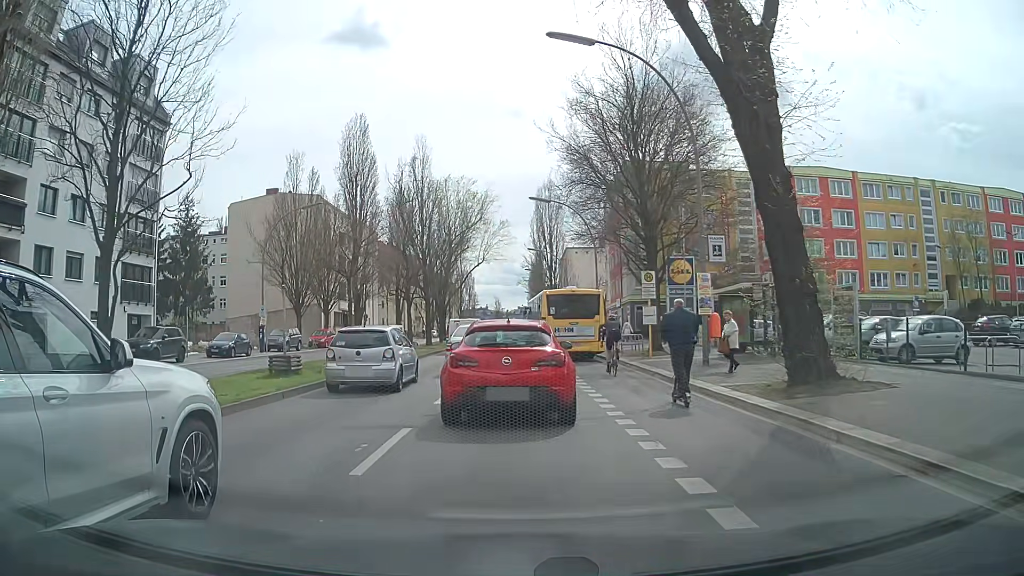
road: secondary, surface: asphalt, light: Day
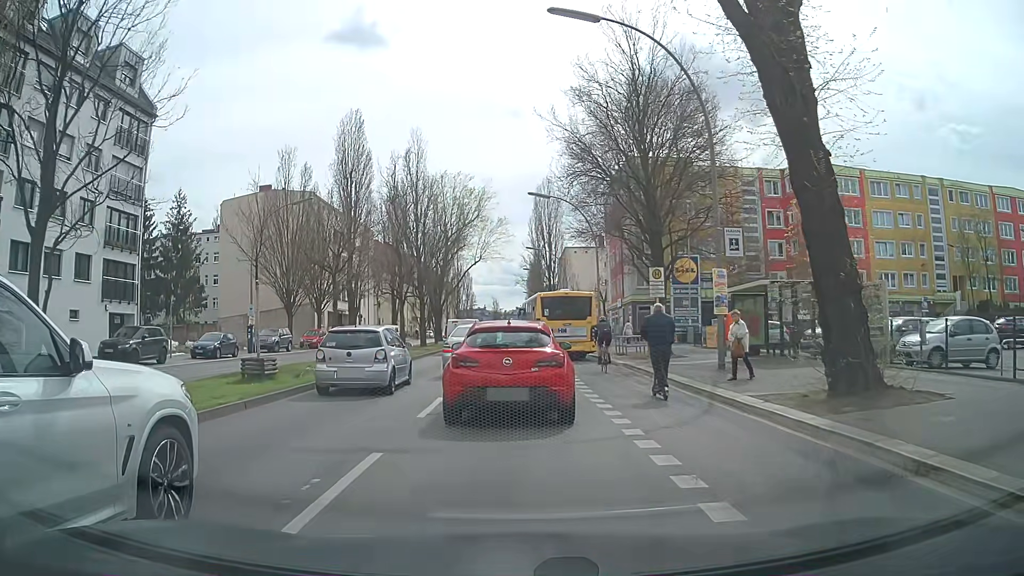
(0.0, +1.9) m; +2°
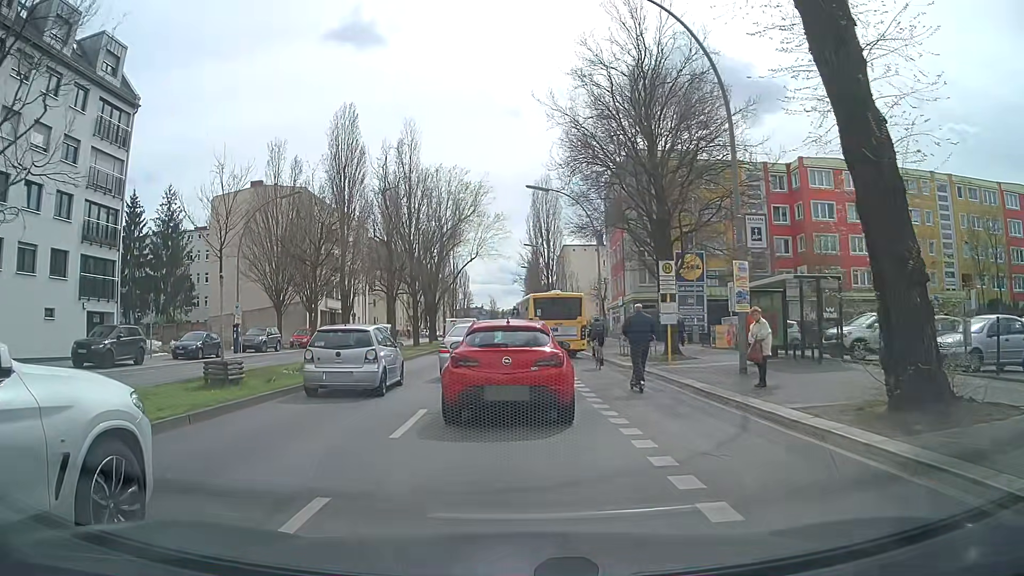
(0.0, +2.1) m; -1°
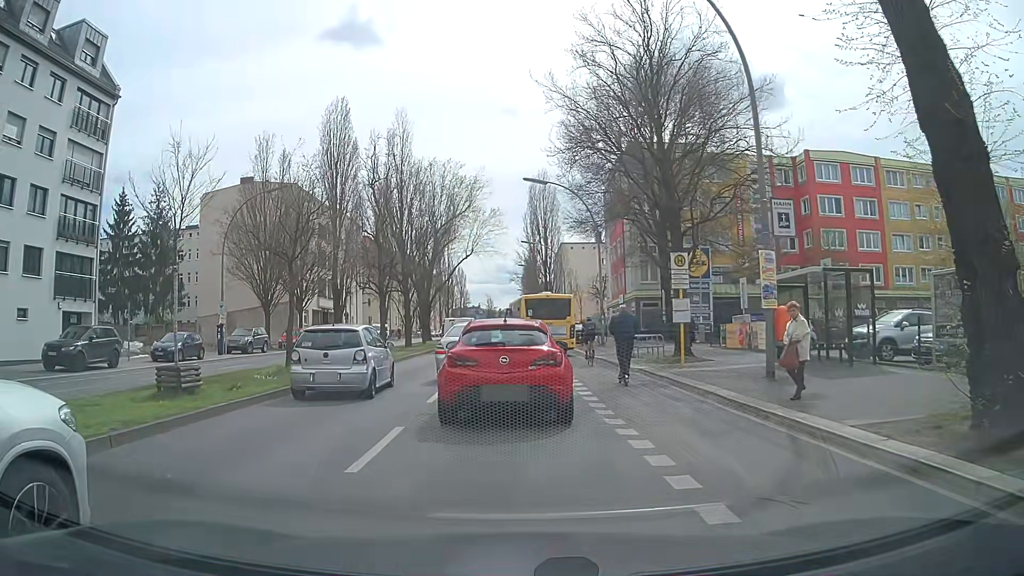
(0.0, +2.0) m; 0°
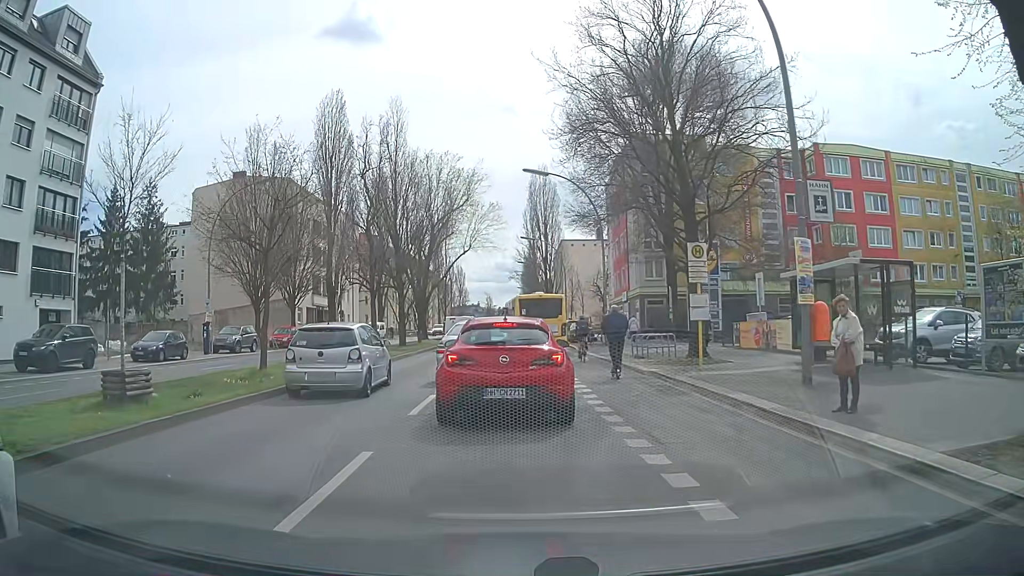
(0.0, +2.0) m; 0°
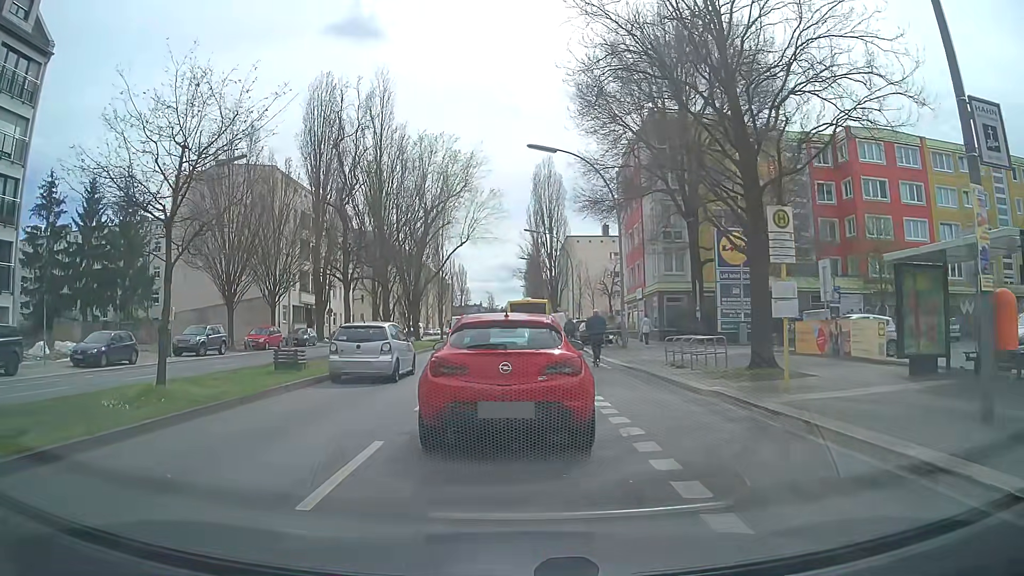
(0.0, +5.4) m; +2°
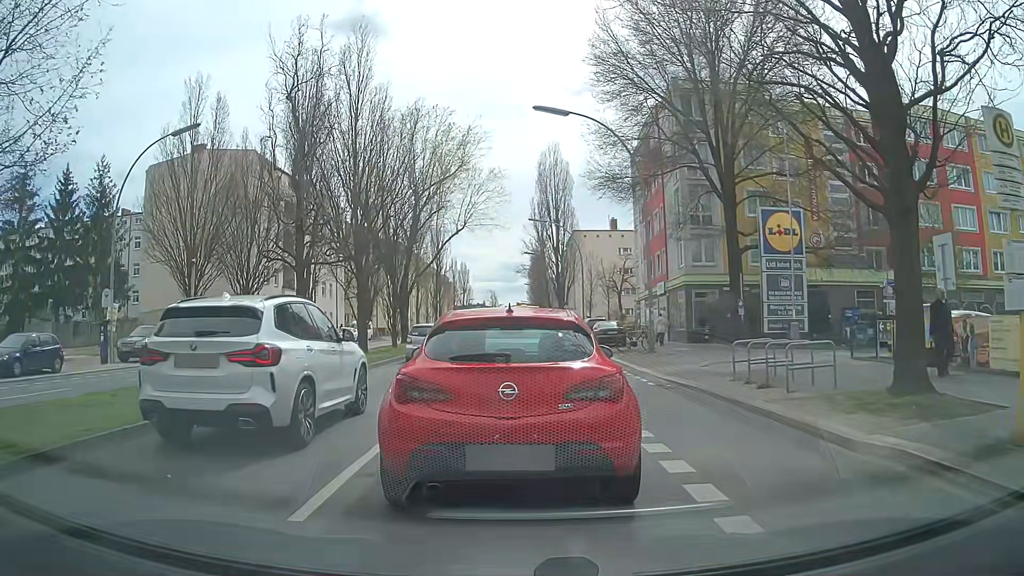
(-0.2, +6.0) m; -2°
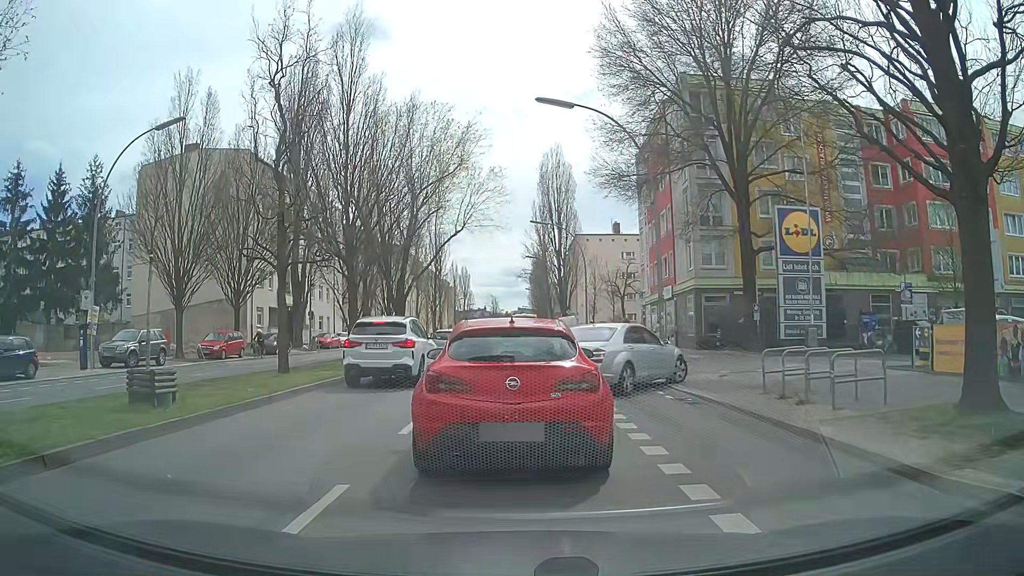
(0.0, +1.8) m; 0°
(0, +10) (0, +20) (0, +30) (0, +40) (0, +50) (0, +60) (0, +70) (0, +80) (+1, +90) (+1, +100) m
